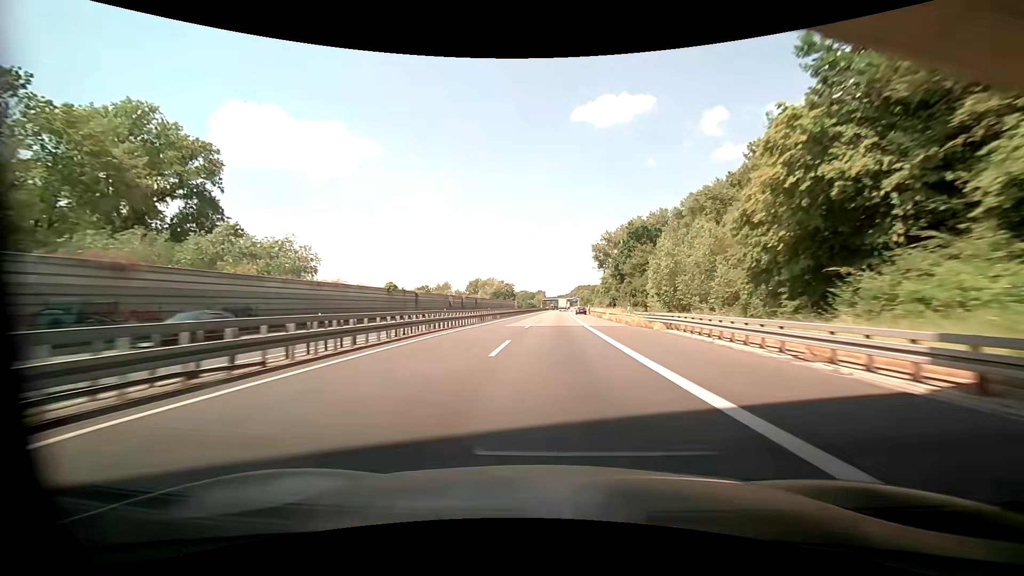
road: motorway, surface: asphalt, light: Day
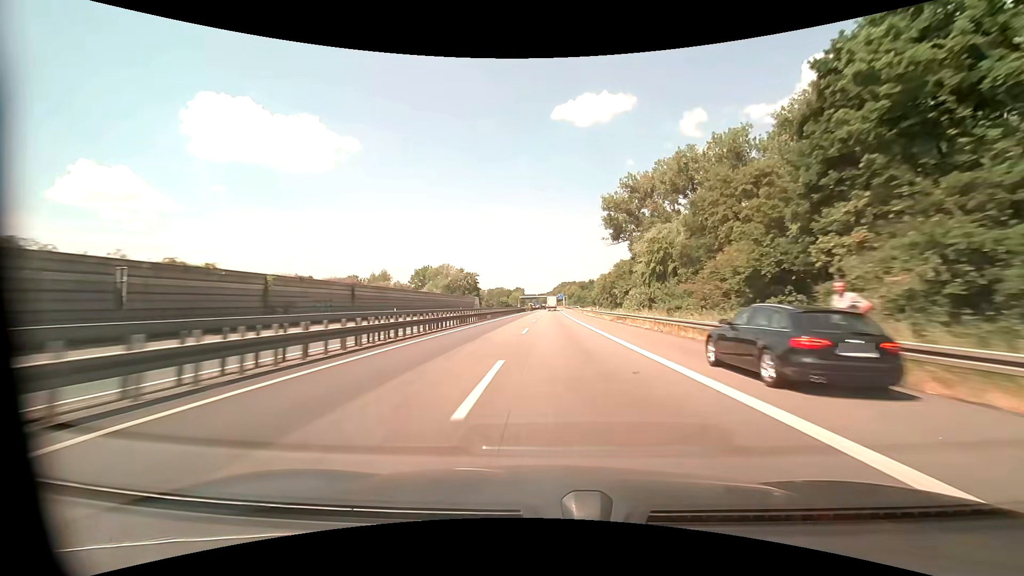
(+1.2, +77.5) m; +2°
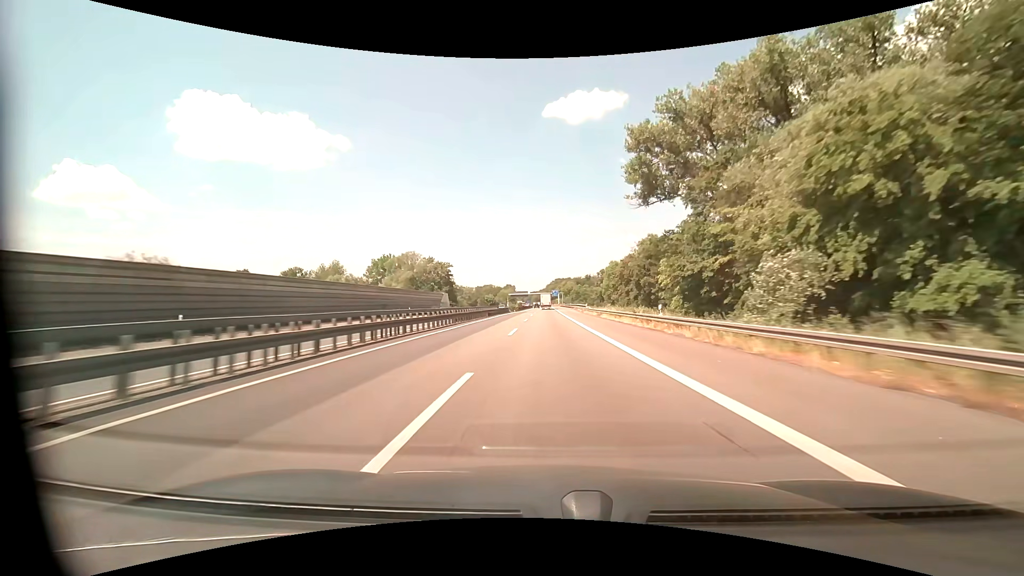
(+0.4, +38.4) m; +1°
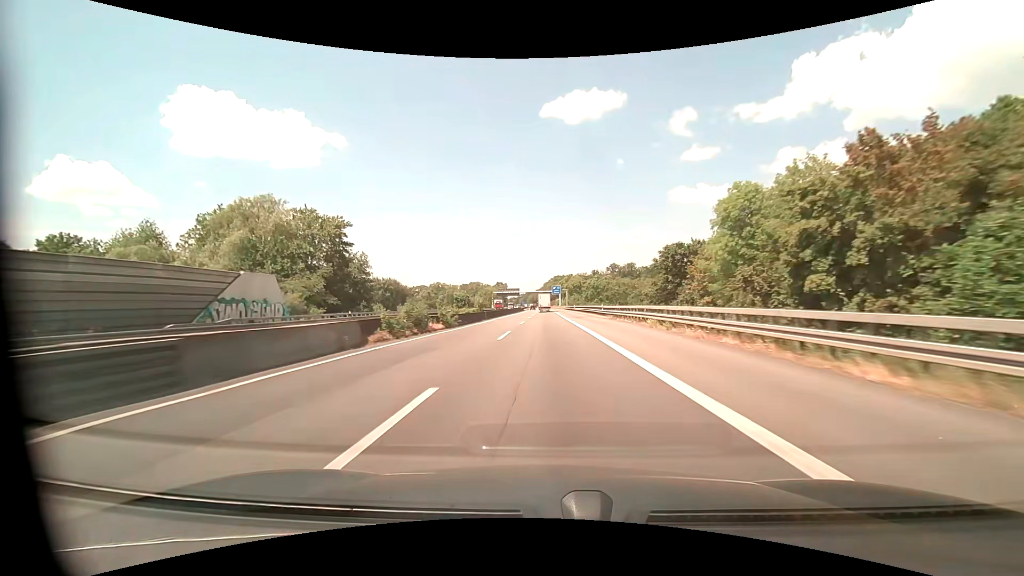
(0.0, +73.5) m; 0°
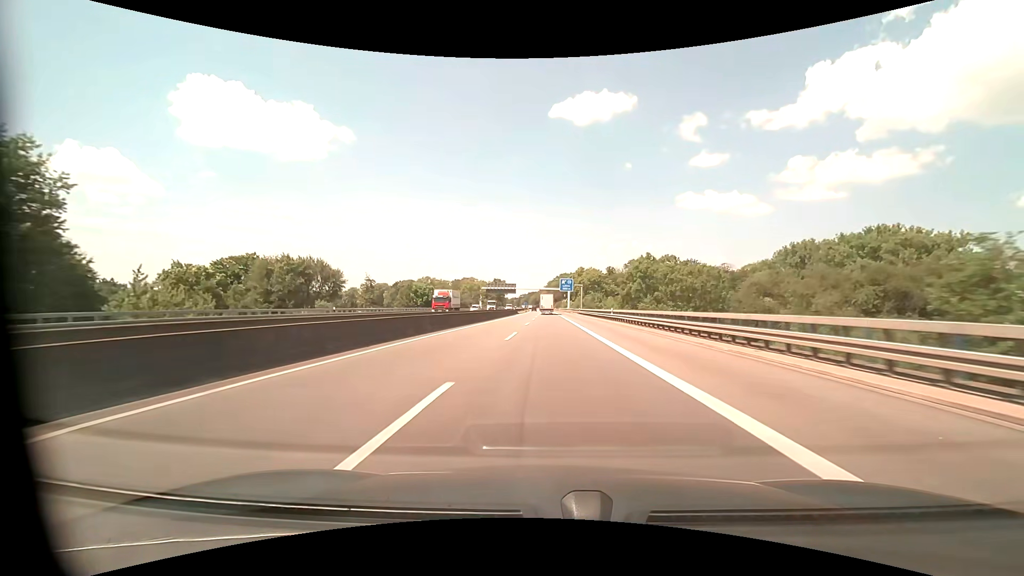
(0.0, +53.5) m; 0°
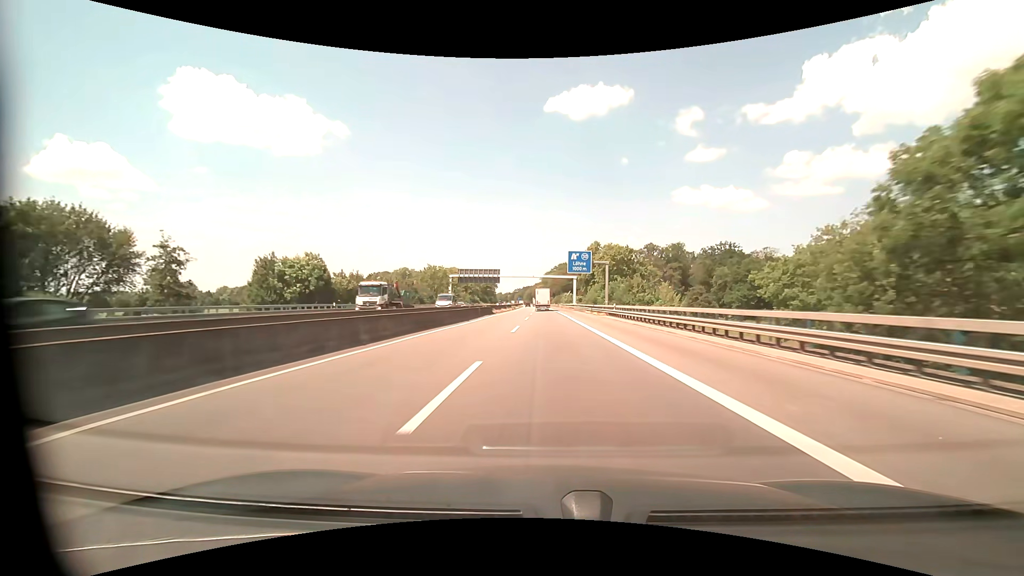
(0.0, +51.2) m; 0°
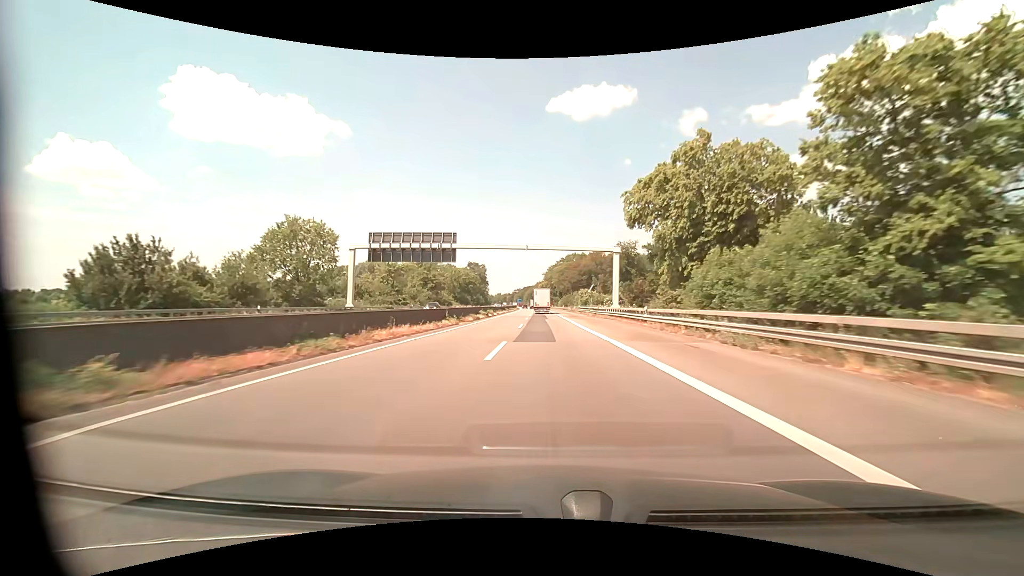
(-0.4, +65.3) m; 0°
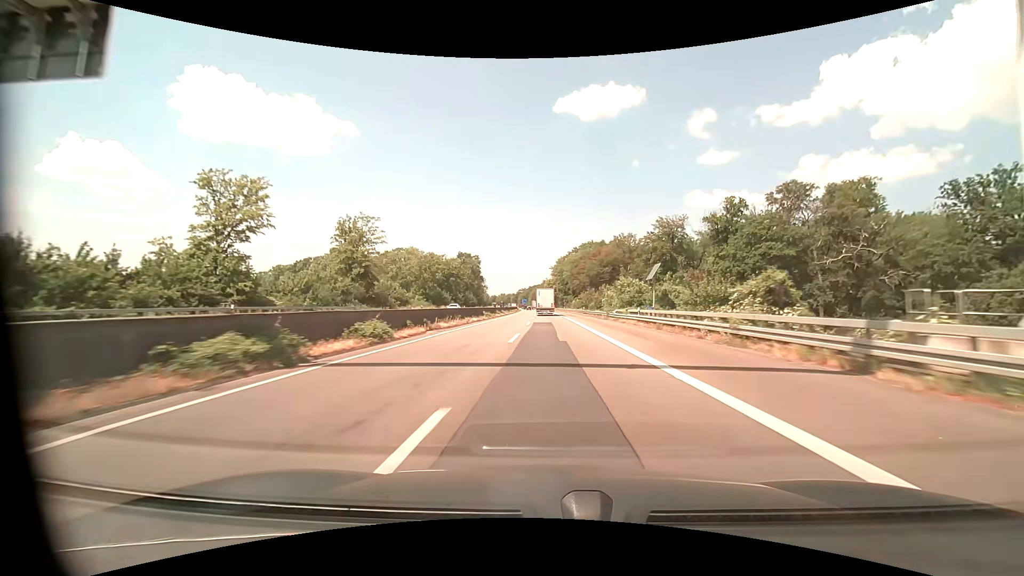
(-0.6, +48.0) m; -1°
(0, +10) (0, +20) (0, +30) (0, +40) (0, +50) (0, +60) (0, +70) (-1, +80) (-1, +90) (-1, +100) m
